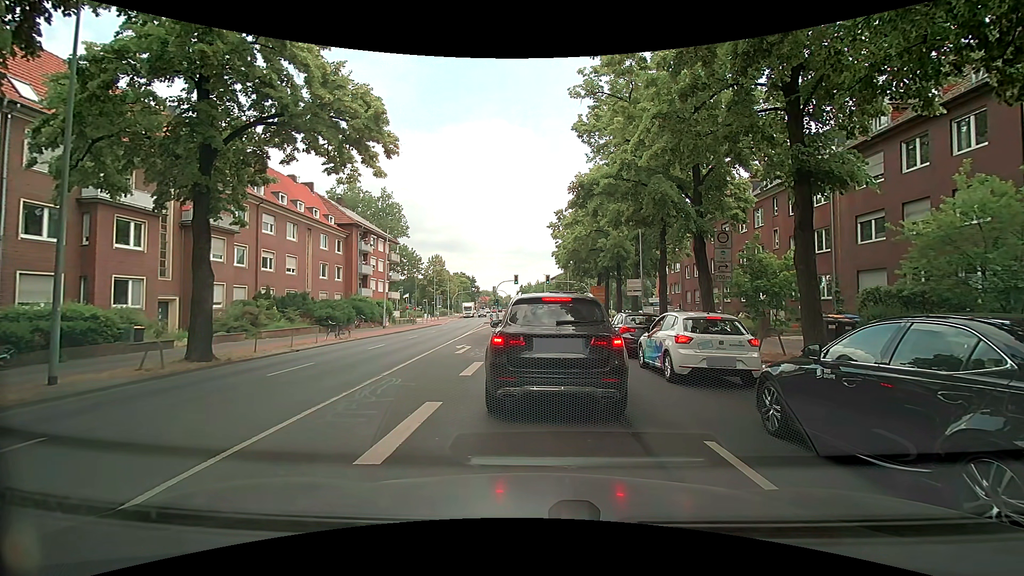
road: secondary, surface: asphalt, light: Day
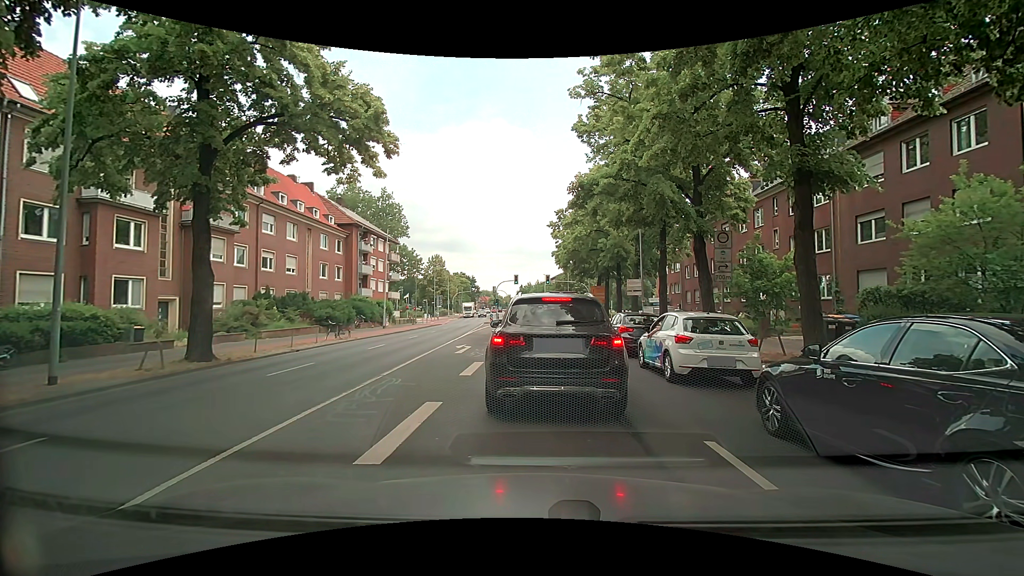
(0.0, 0.0) m; 0°
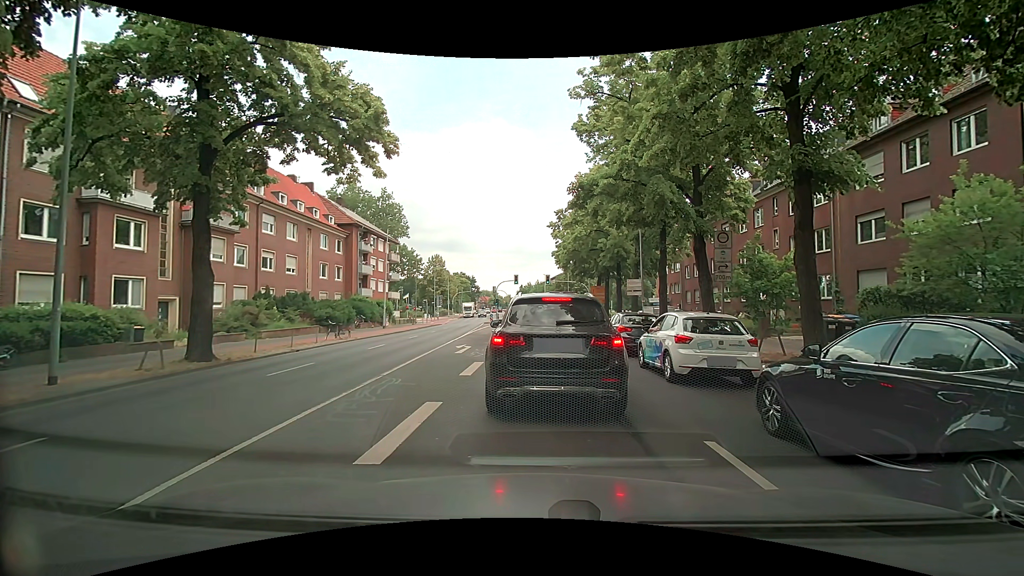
(0.0, 0.0) m; 0°
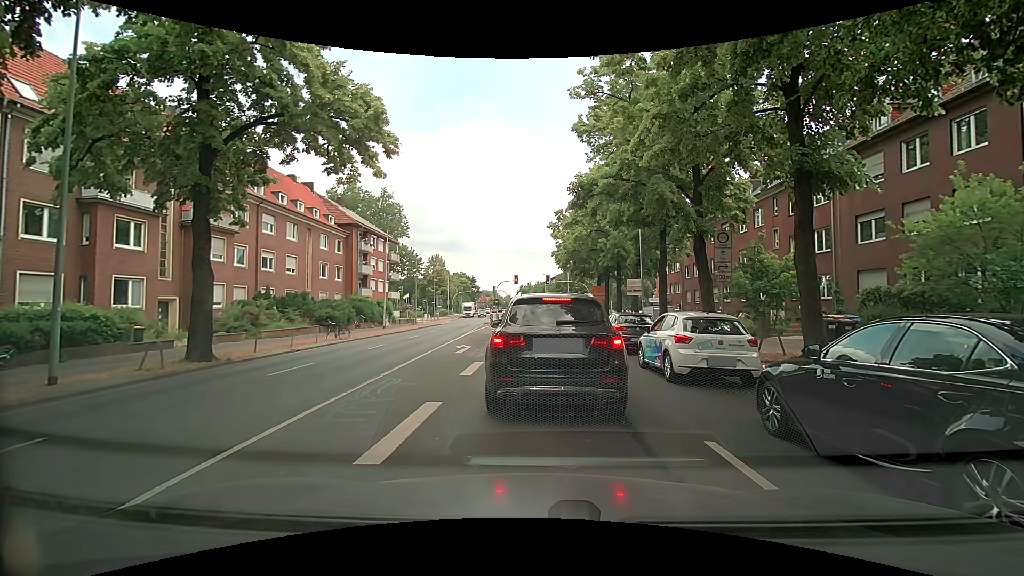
(0.0, 0.0) m; 0°
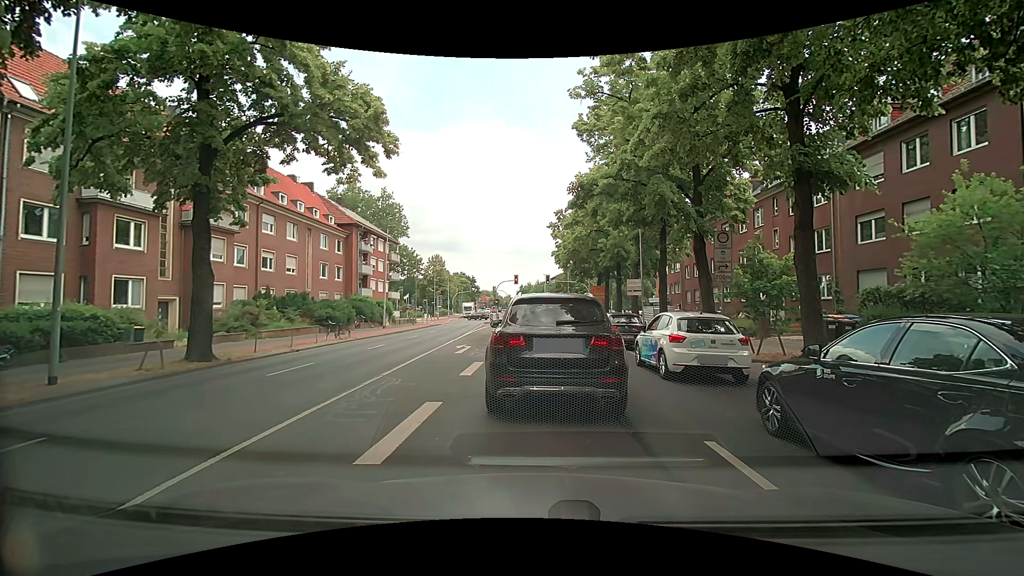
(0.0, 0.0) m; 0°
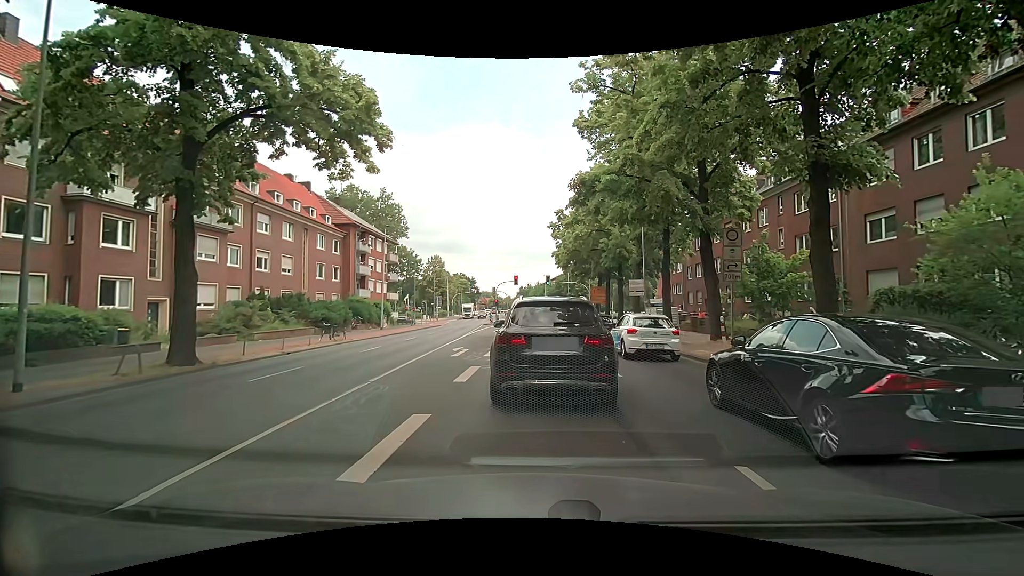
(0.0, +0.8) m; 0°
